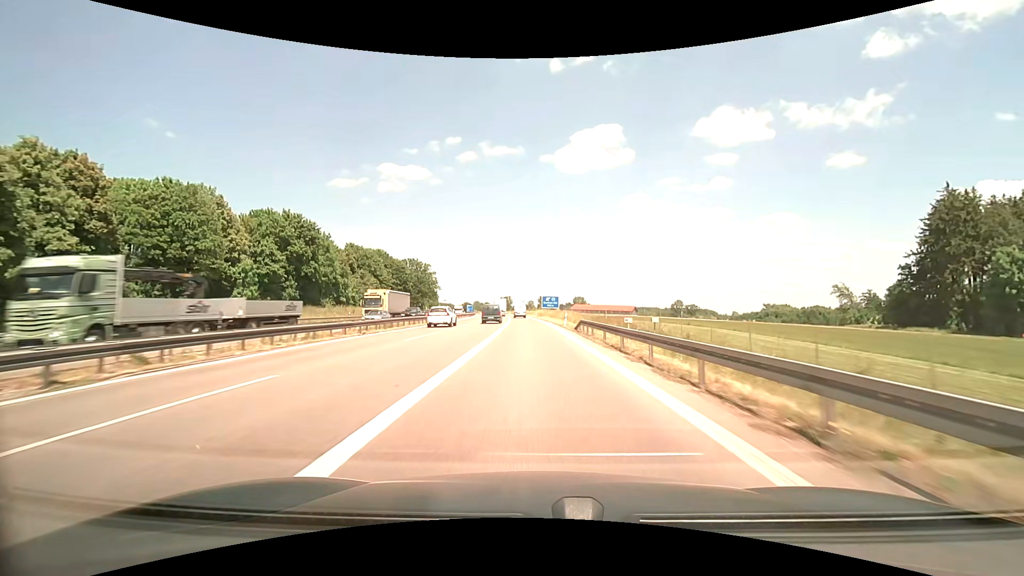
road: motorway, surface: asphalt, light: Day
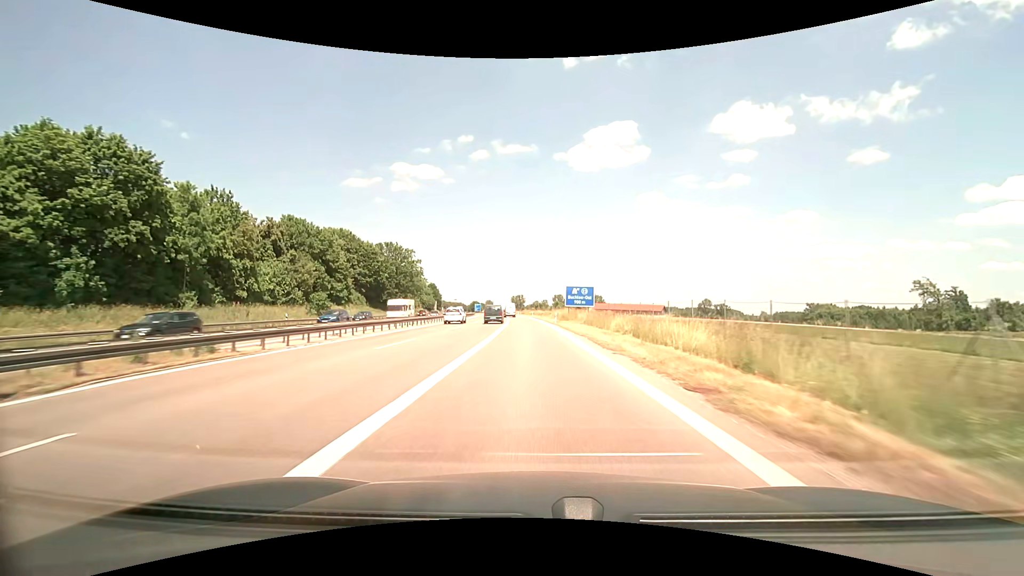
(-0.7, +40.8) m; -2°
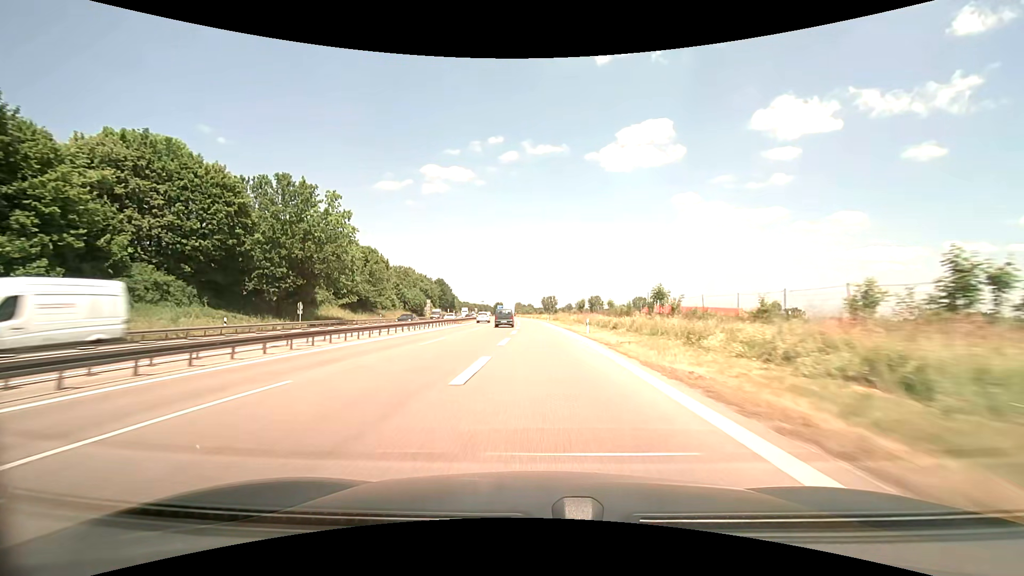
(-1.5, +68.0) m; -3°
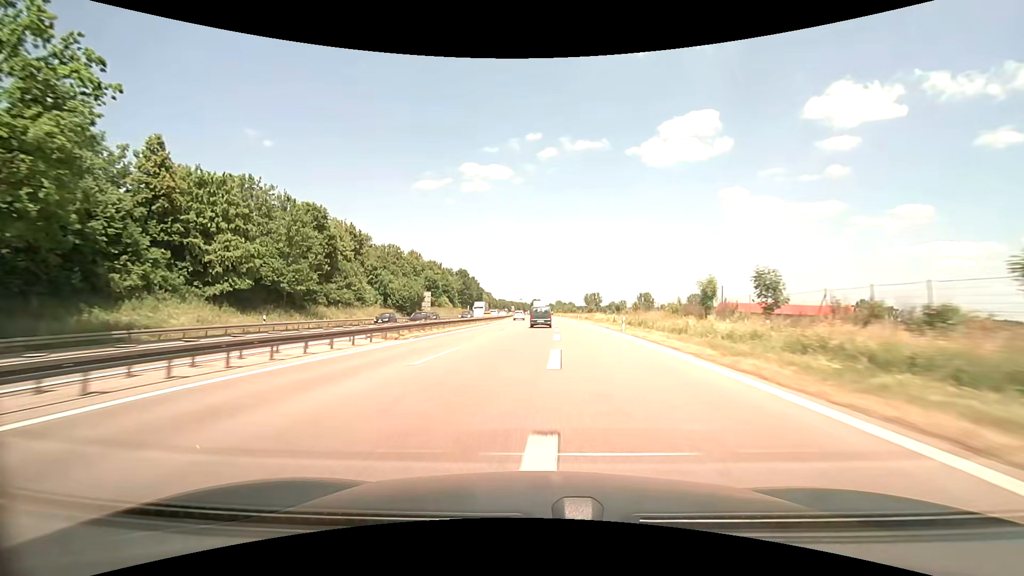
(-1.2, +46.3) m; -5°
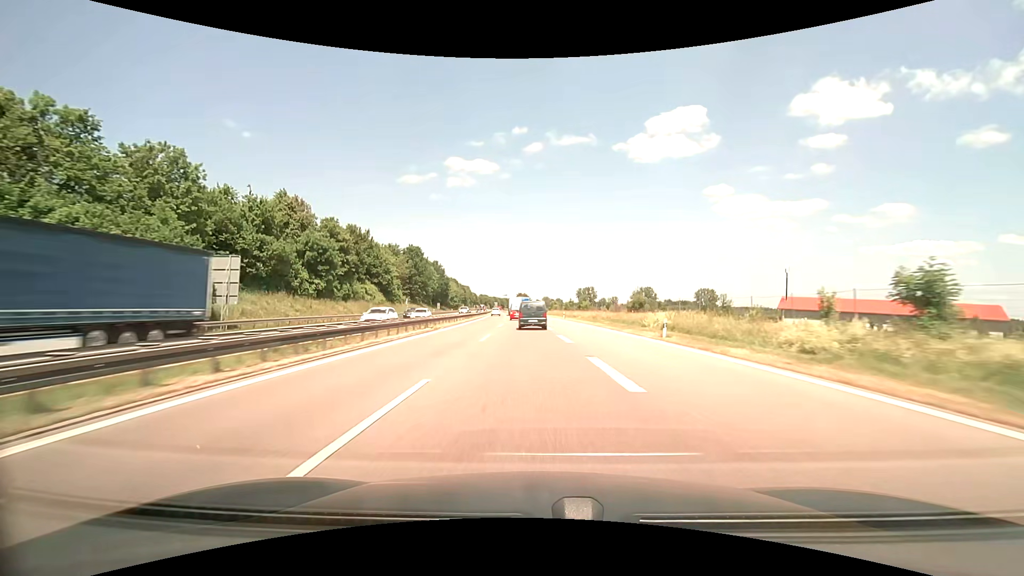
(-0.5, +63.0) m; +1°
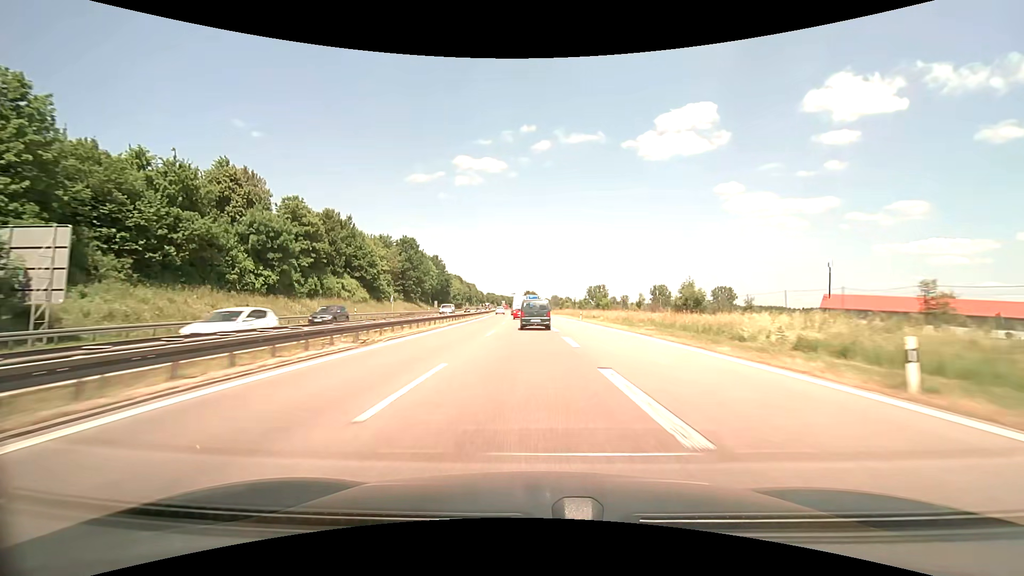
(-0.1, +15.2) m; -1°
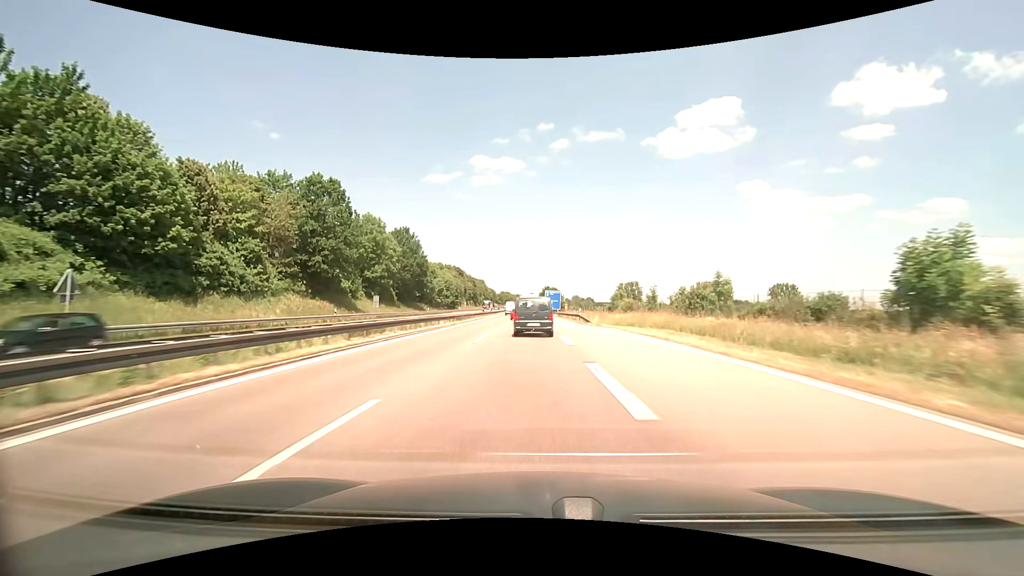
(-1.2, +58.5) m; -2°
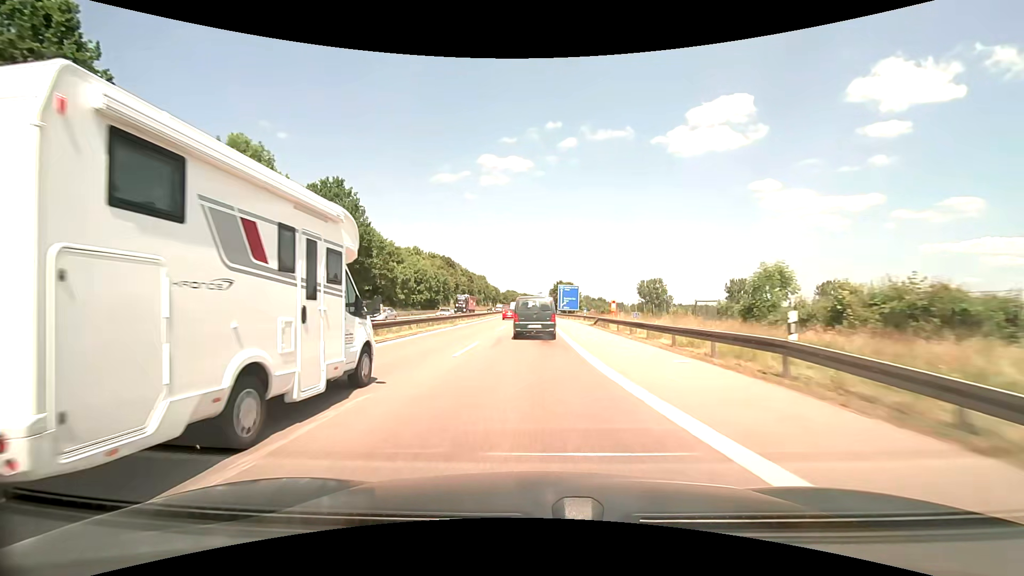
(-0.4, +41.2) m; -1°
(0, +10) (0, +20) (0, +30) (0, +40) (0, +50) (0, +60) (0, +70) (0, +80) (0, +90) (-1, +100) m
